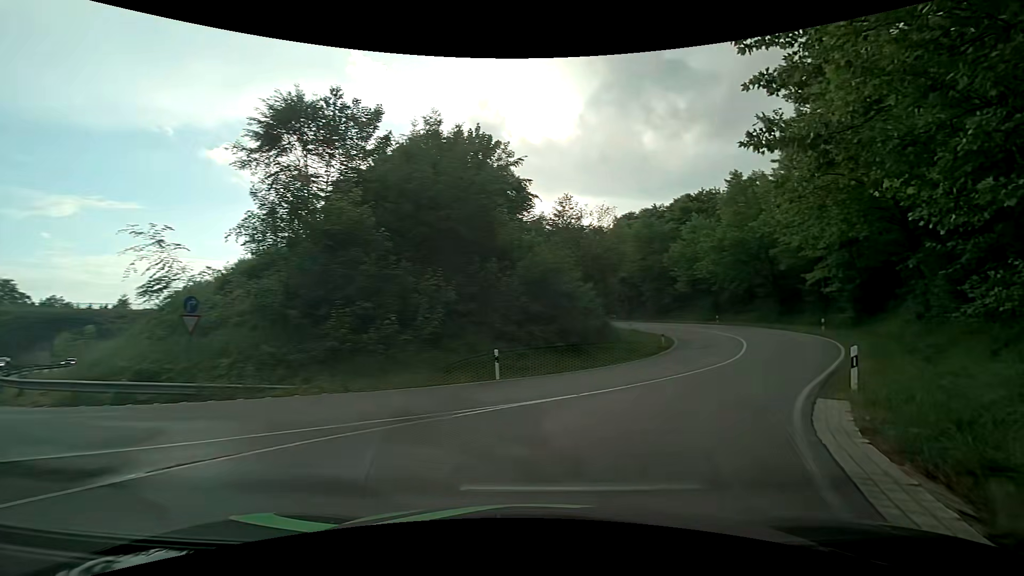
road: primary_link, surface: asphalt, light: Day
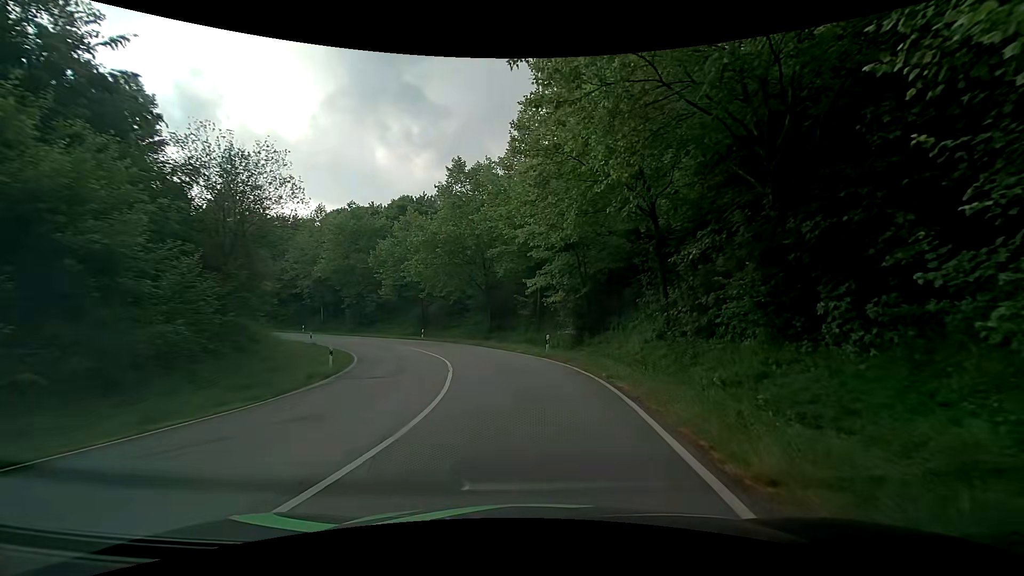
(+4.6, +13.2) m; +33°
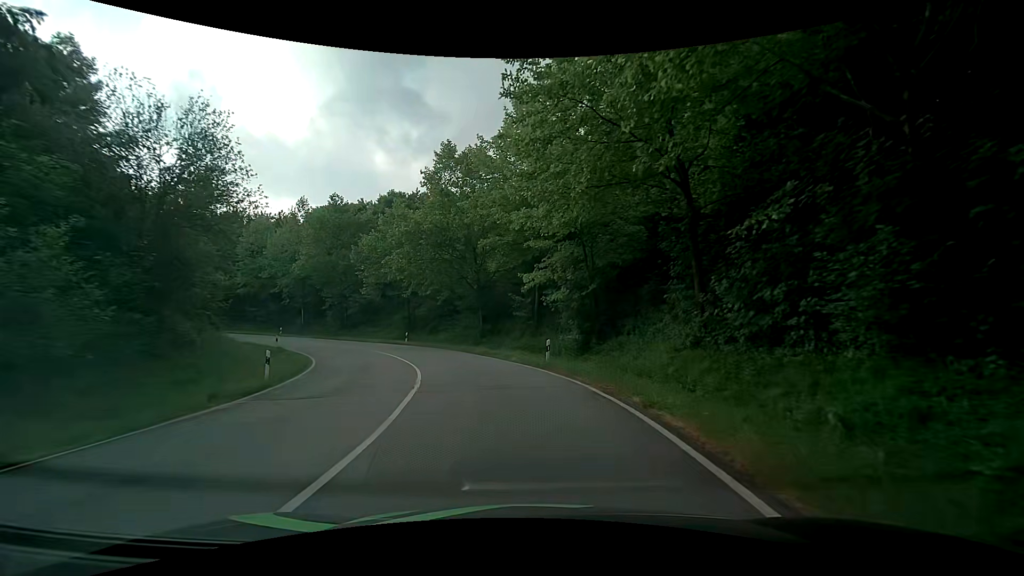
(0.0, +5.1) m; -1°
(0, +10) (-2, +20) (-5, +29) (-9, +38) (-15, +46) (-22, +53) (-31, +59) (-40, +63) (-49, +65) (-59, +66) m
